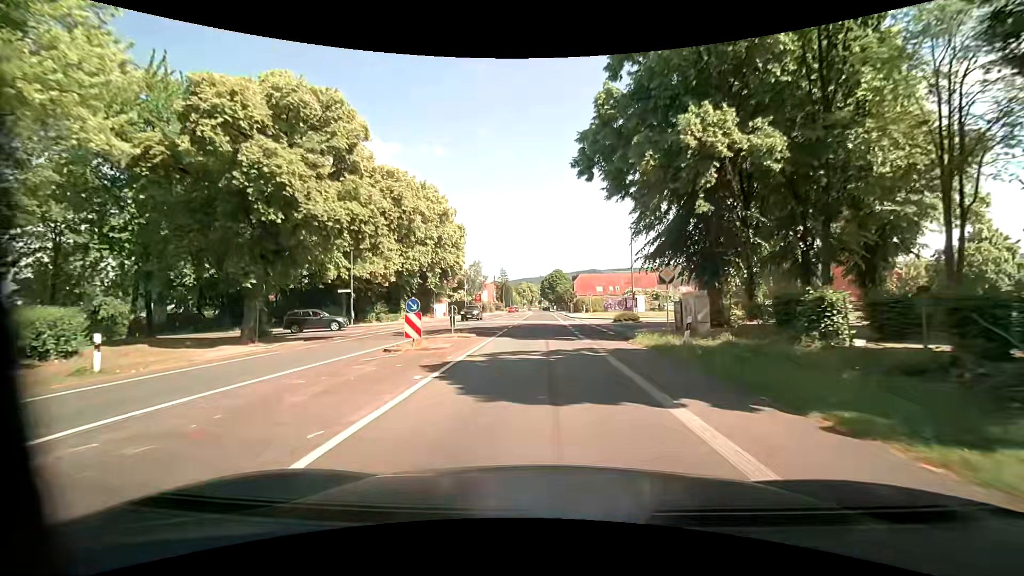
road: tertiary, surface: asphalt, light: Day
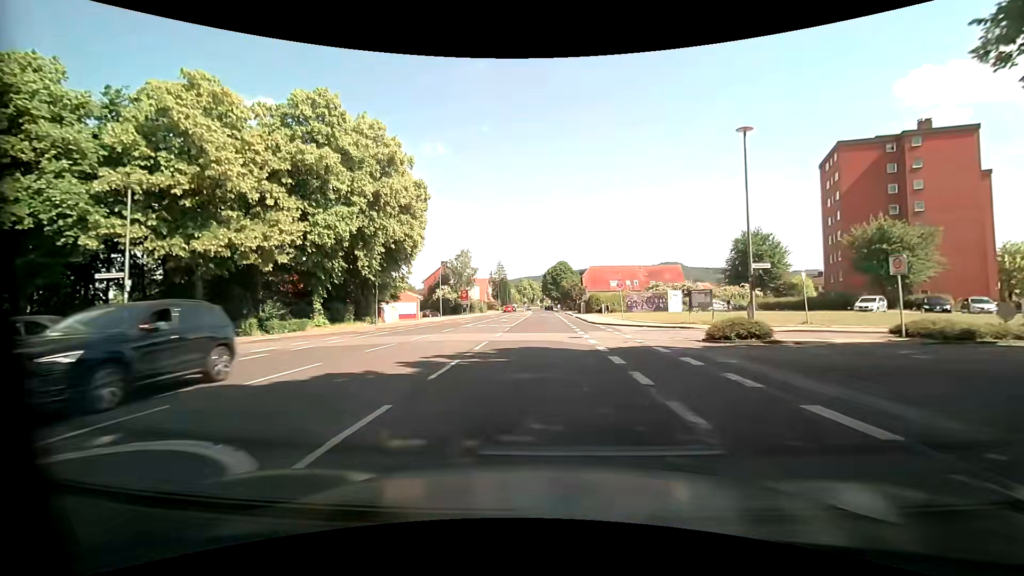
(0.0, +22.3) m; 0°
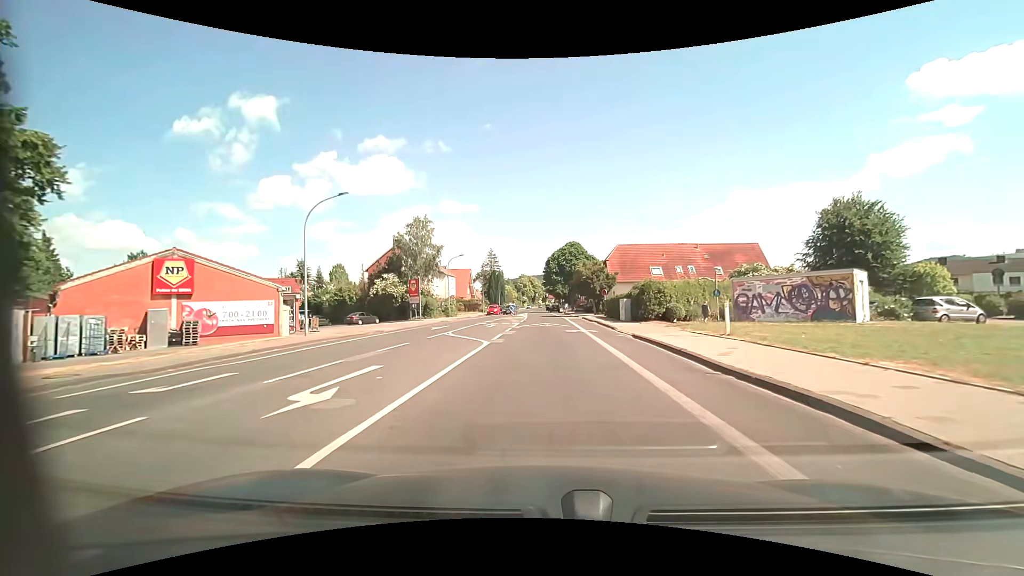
(-0.2, +36.8) m; 0°
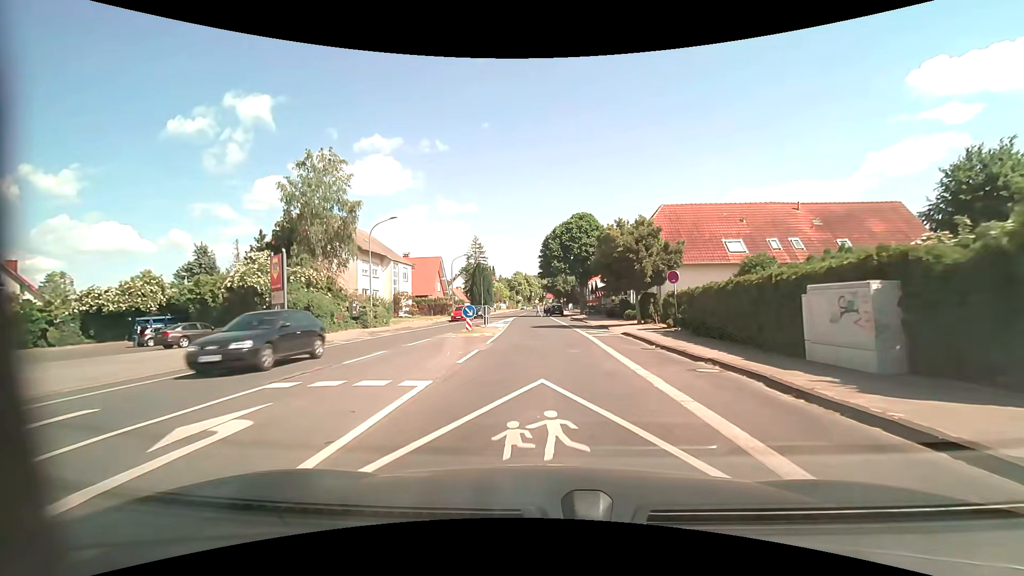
(0.0, +27.5) m; 0°
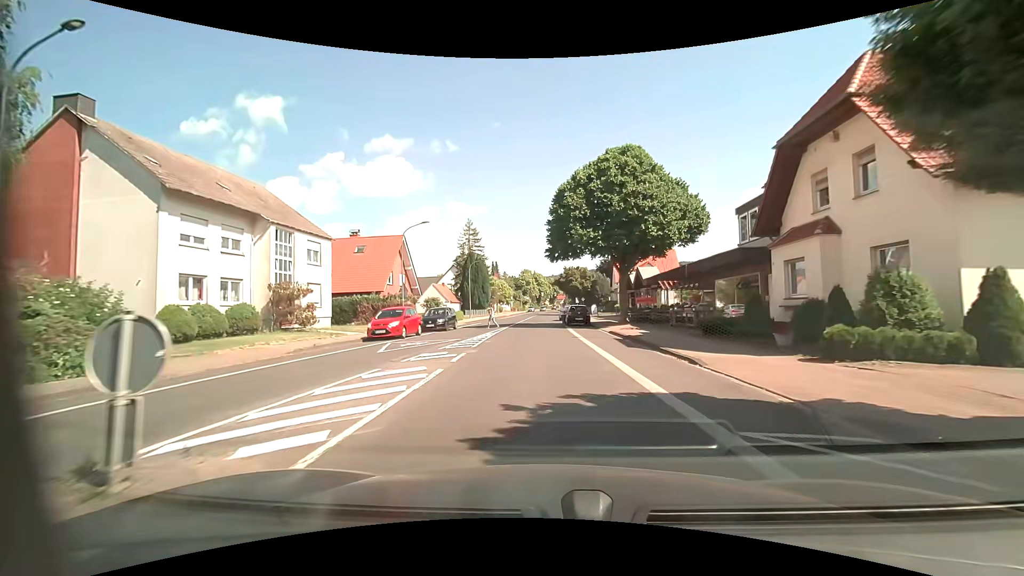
(-0.2, +25.3) m; -1°
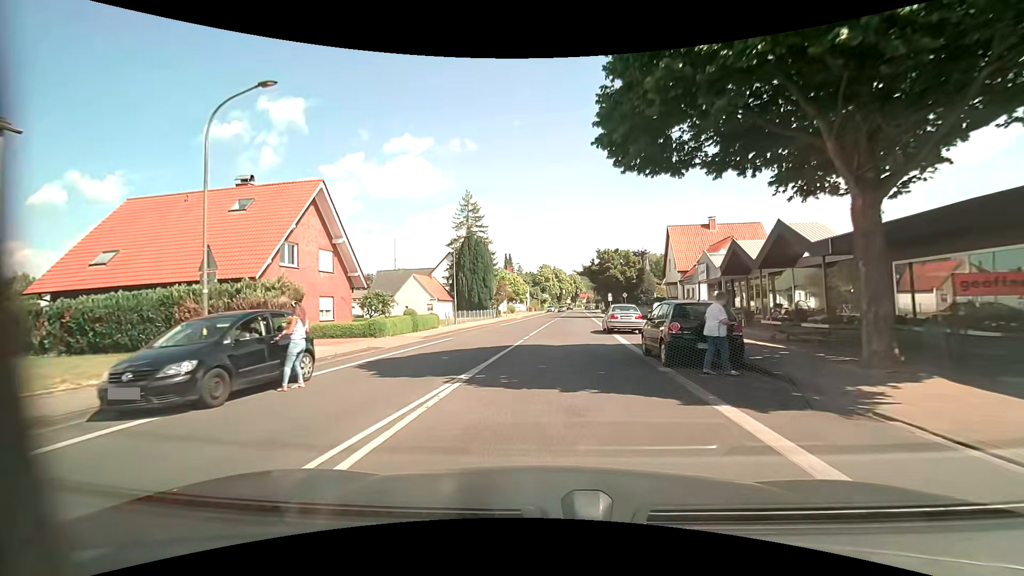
(-0.5, +23.7) m; -2°
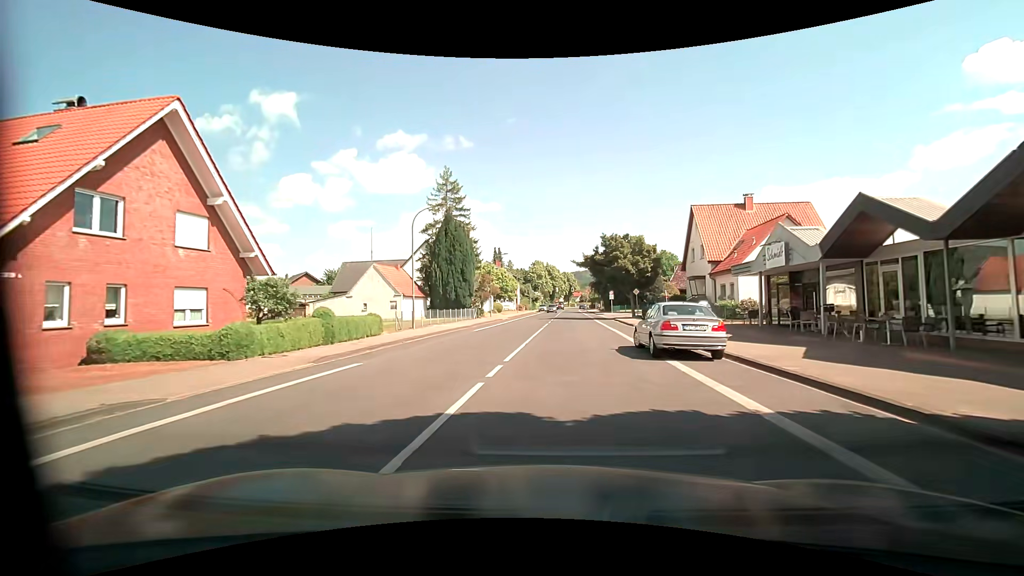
(0.0, +11.5) m; +2°
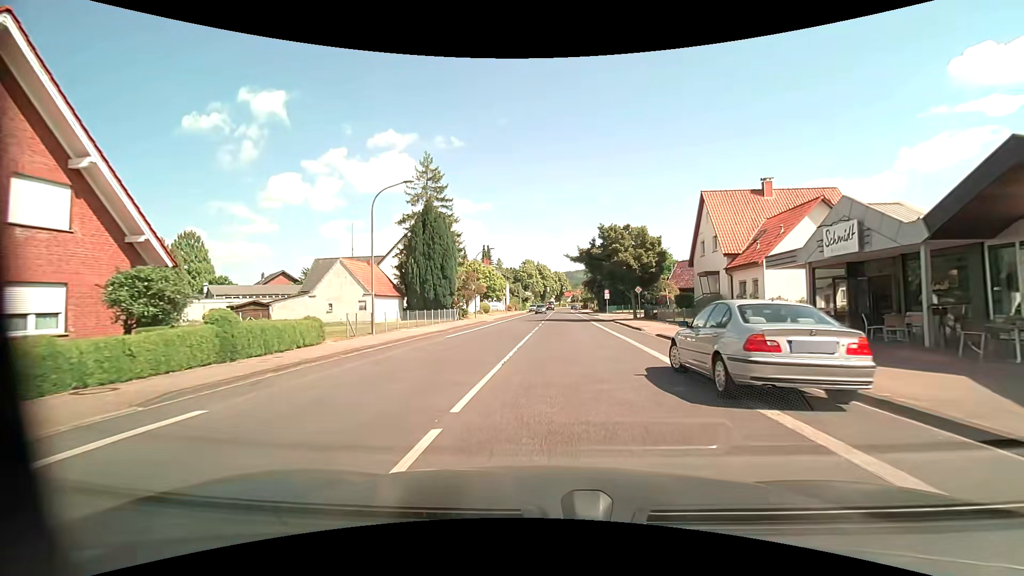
(0.0, +5.7) m; +1°
(0, +10) (+1, +20) (+1, +30) (+1, +40) (+2, +50) (+2, +60) (+2, +70) (+3, +80) (+3, +90) (+4, +100) m
